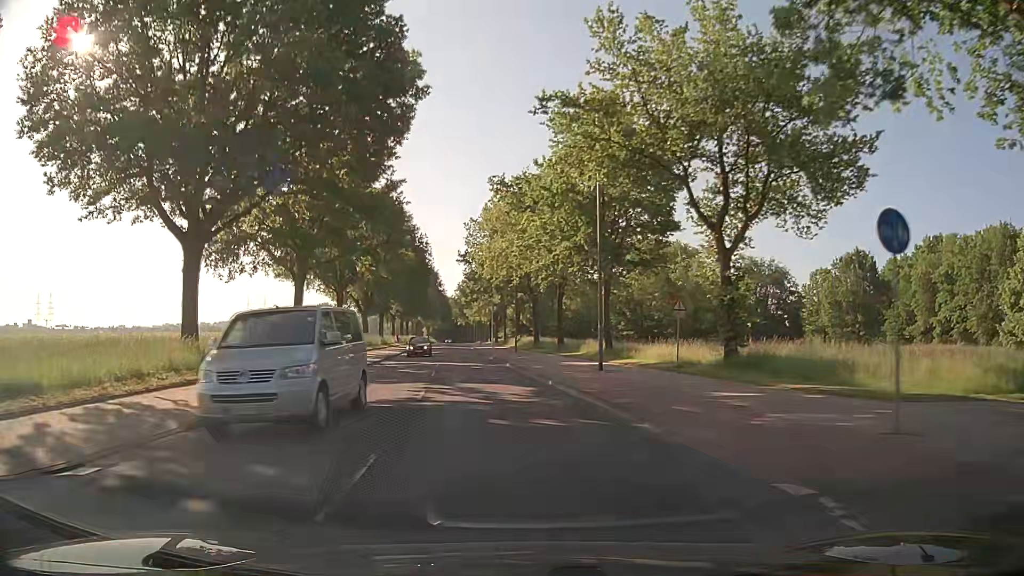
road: secondary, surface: asphalt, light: Day
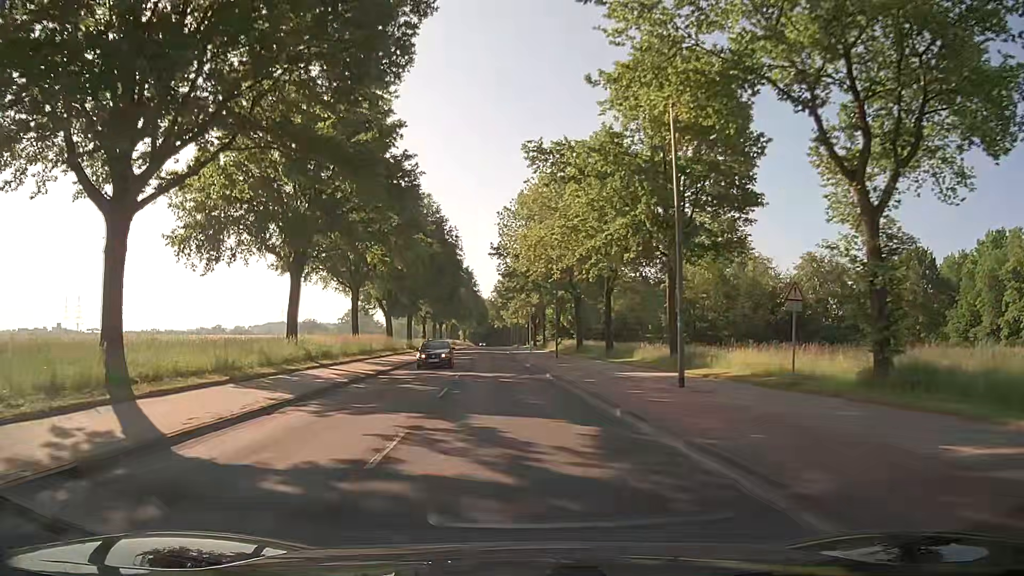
(-0.1, +7.6) m; -3°
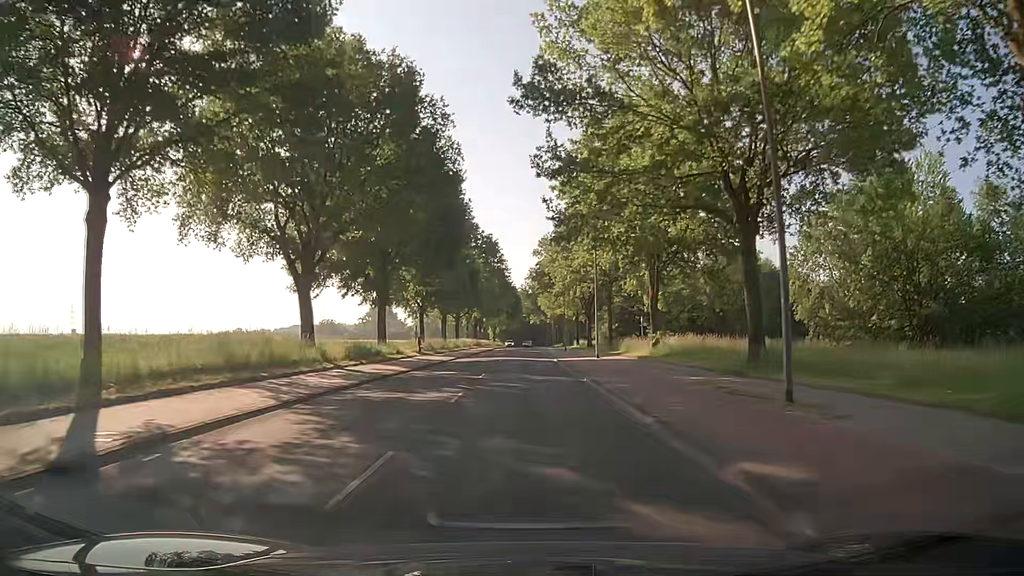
(-2.0, +38.2) m; -3°
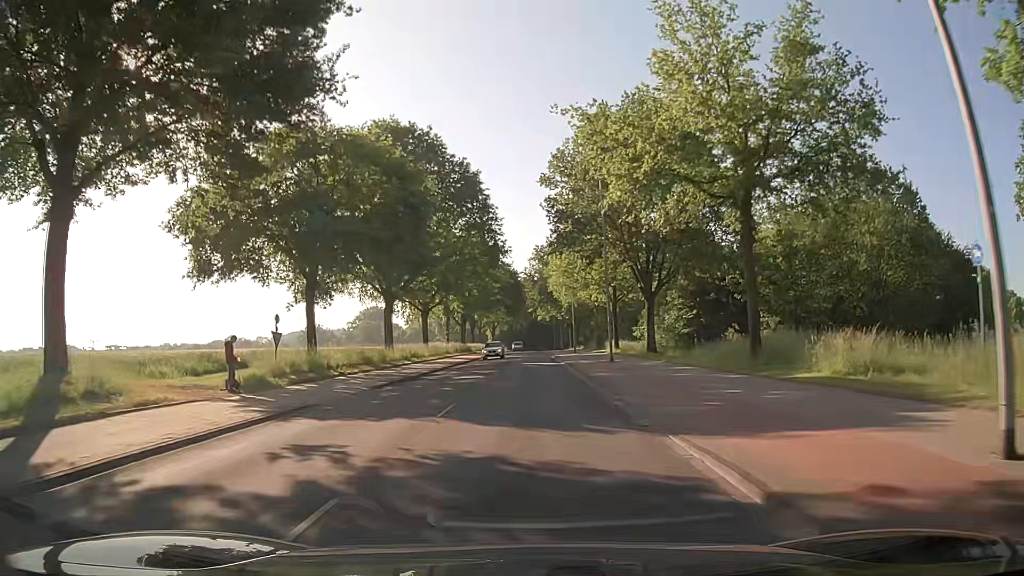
(-0.3, +38.3) m; -1°
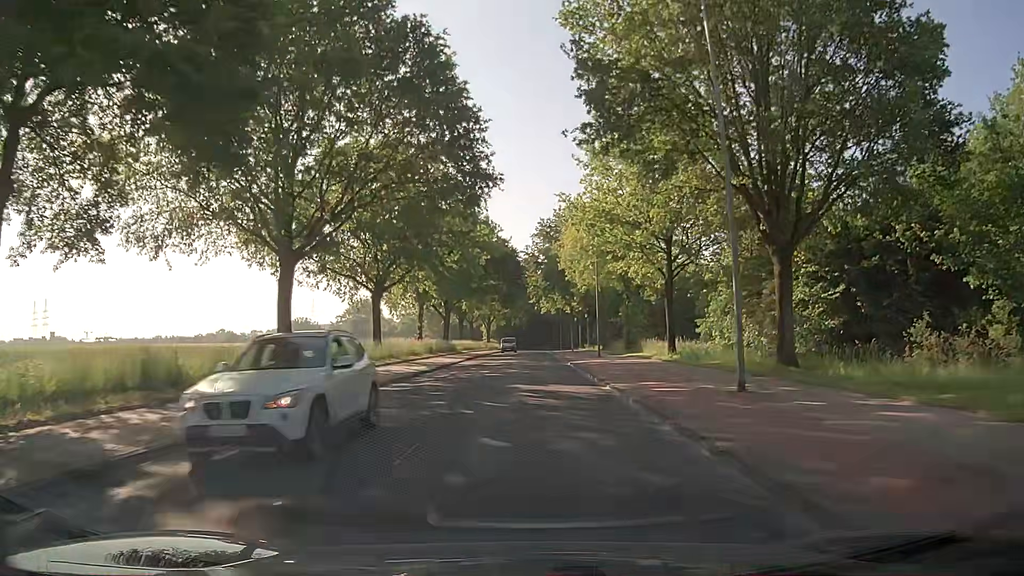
(-0.2, +22.9) m; 0°
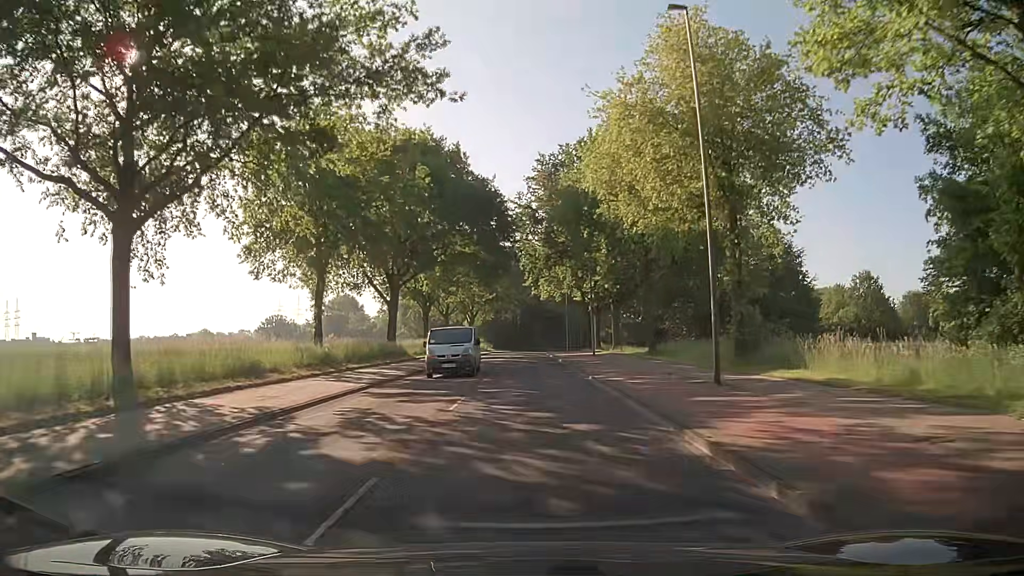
(+0.1, +30.6) m; 0°
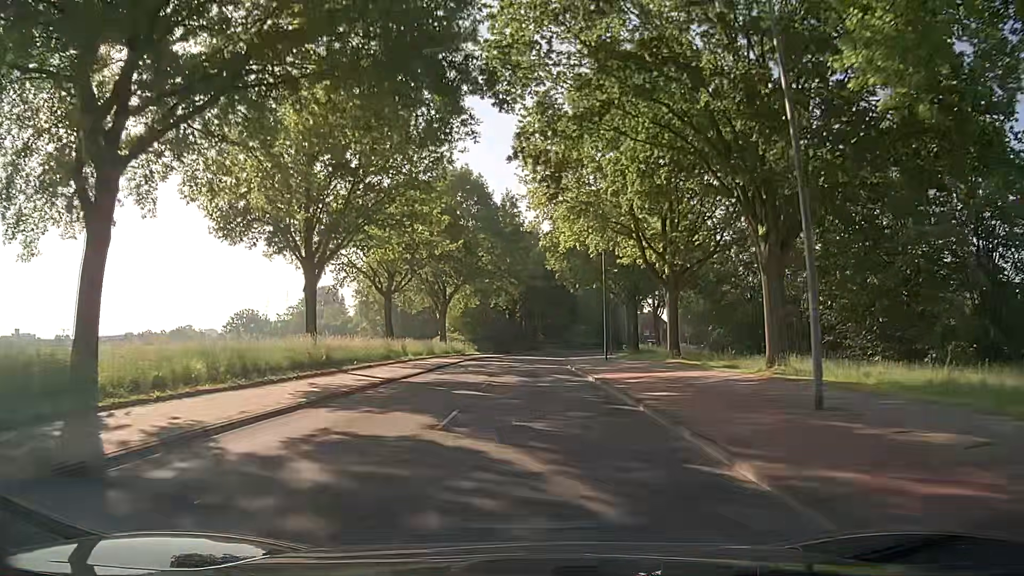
(-0.1, +38.4) m; -1°
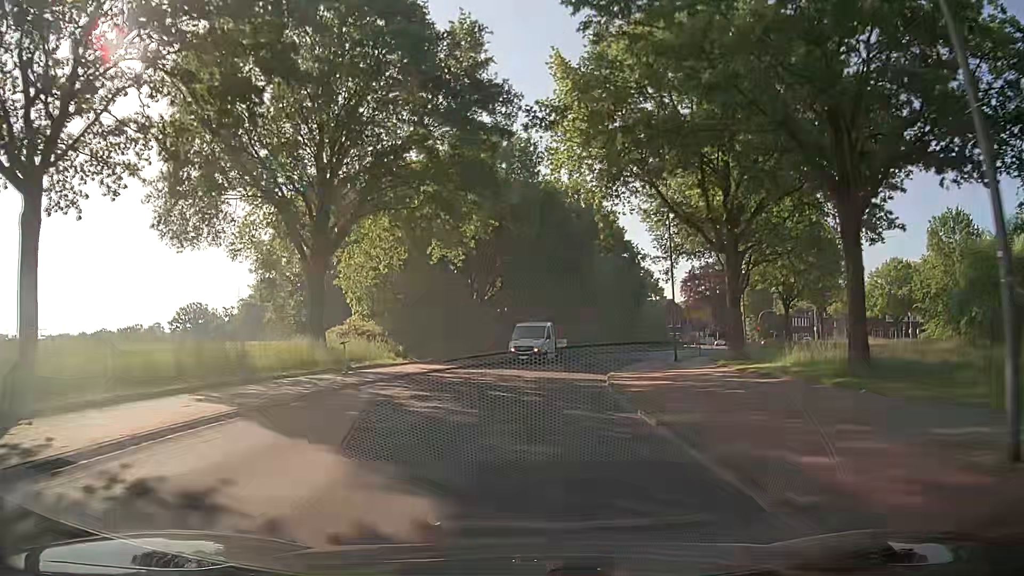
(+0.5, +38.3) m; +2°
(0, +10) (0, +20) (+1, +30) (+4, +40) (+7, +49) (+12, +58) (+17, +67) (+22, +75) (+28, +83) (+34, +91) m
